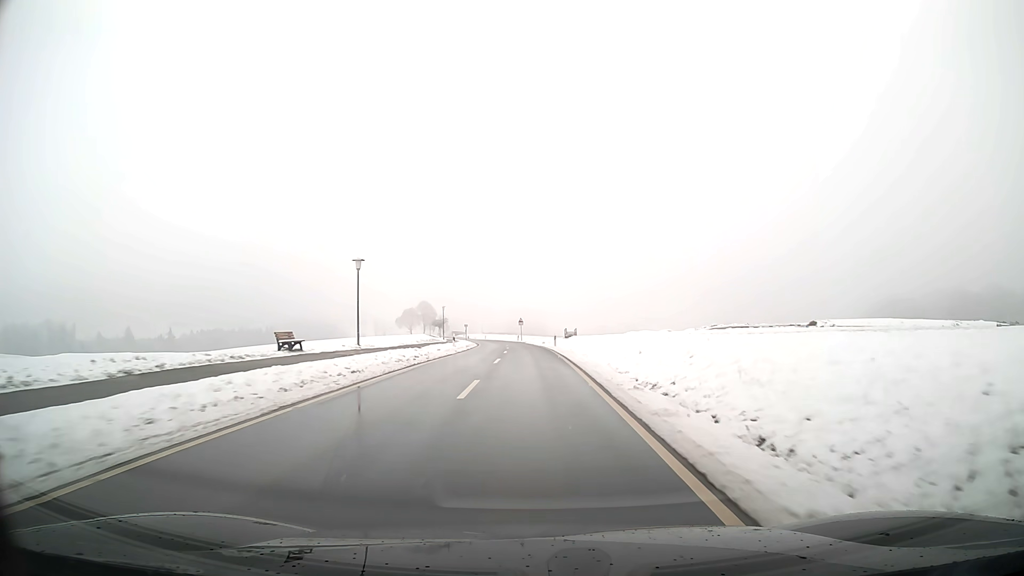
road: tertiary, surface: asphalt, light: Day
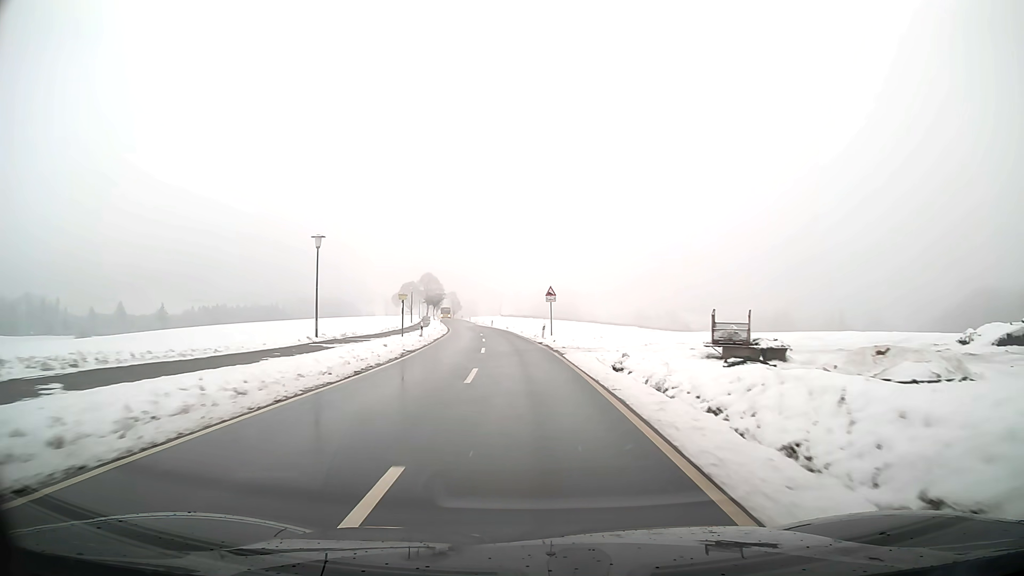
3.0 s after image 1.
(-1.1, +57.6) m; -3°
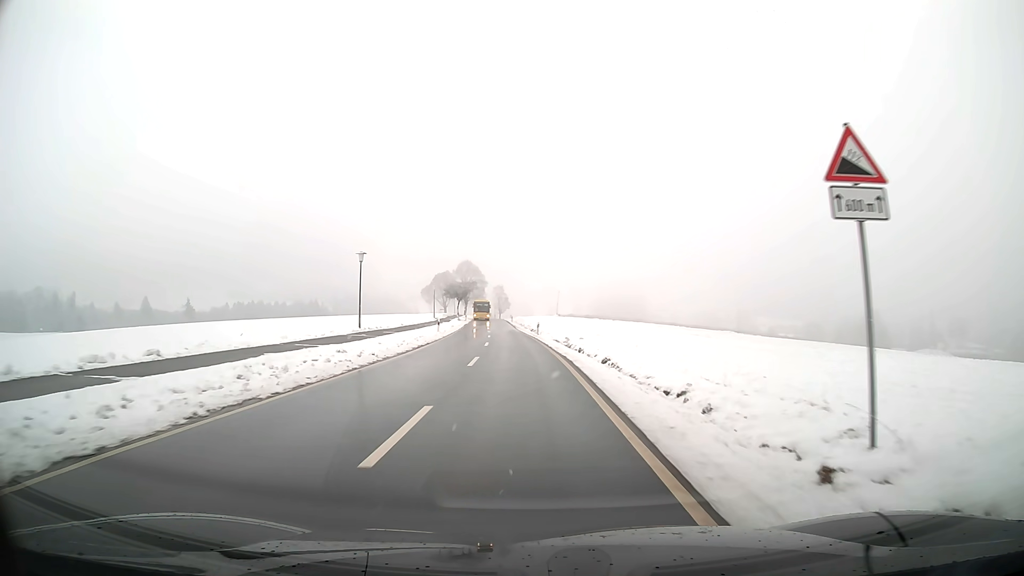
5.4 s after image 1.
(-1.8, +43.5) m; -5°
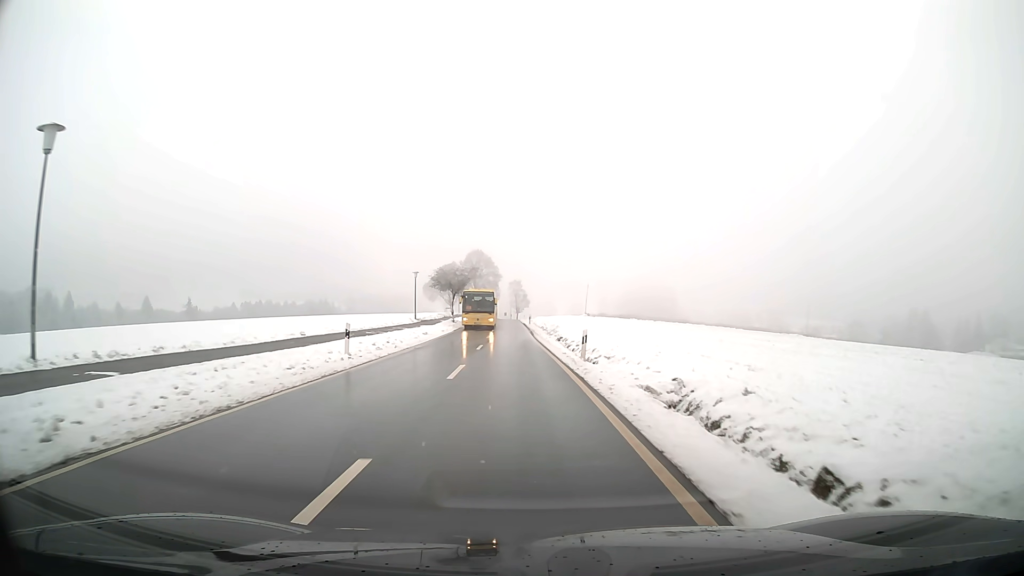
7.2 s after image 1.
(-0.4, +27.2) m; -2°
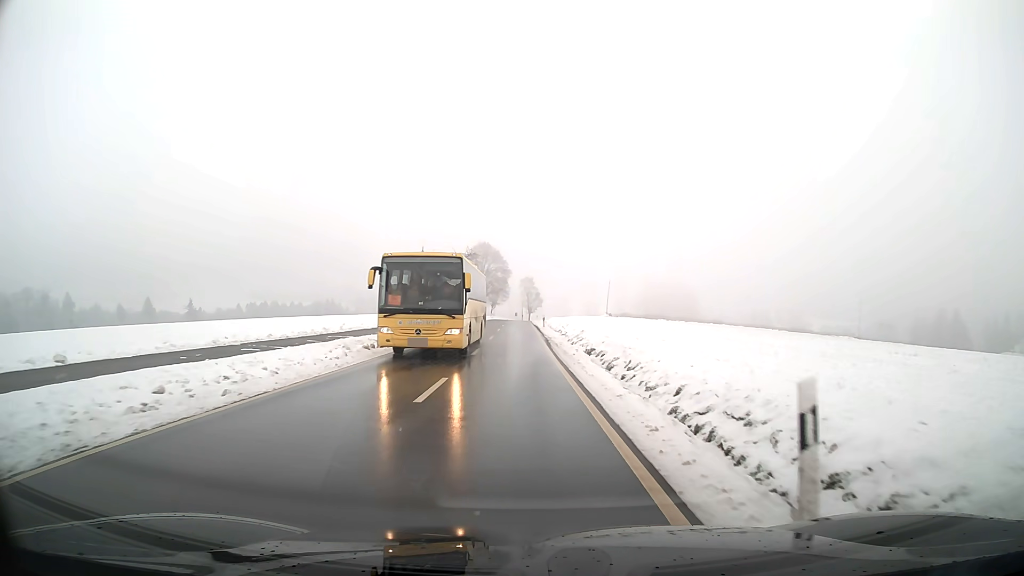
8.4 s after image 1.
(-0.1, +15.5) m; -1°
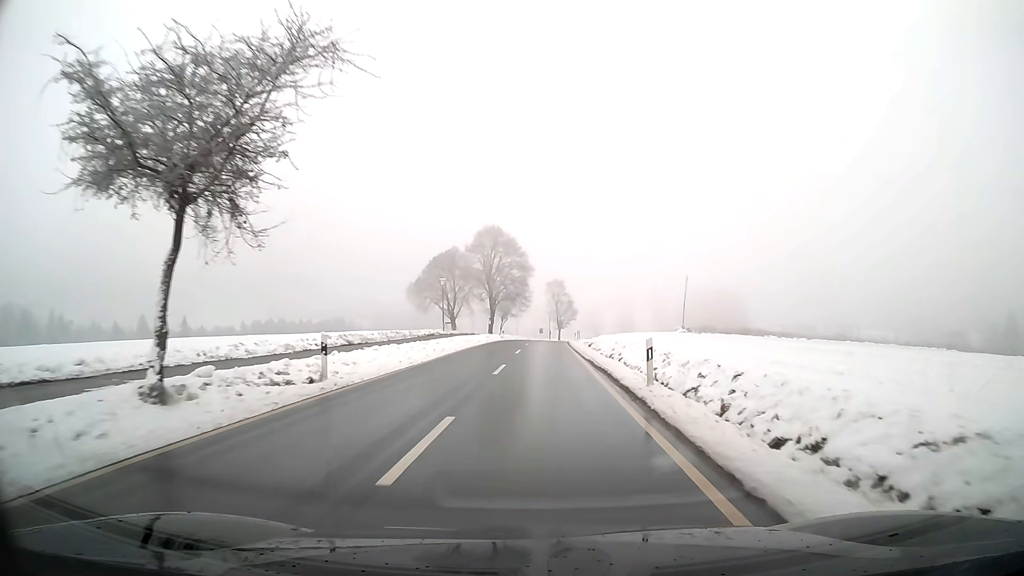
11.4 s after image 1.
(-0.9, +41.1) m; -2°
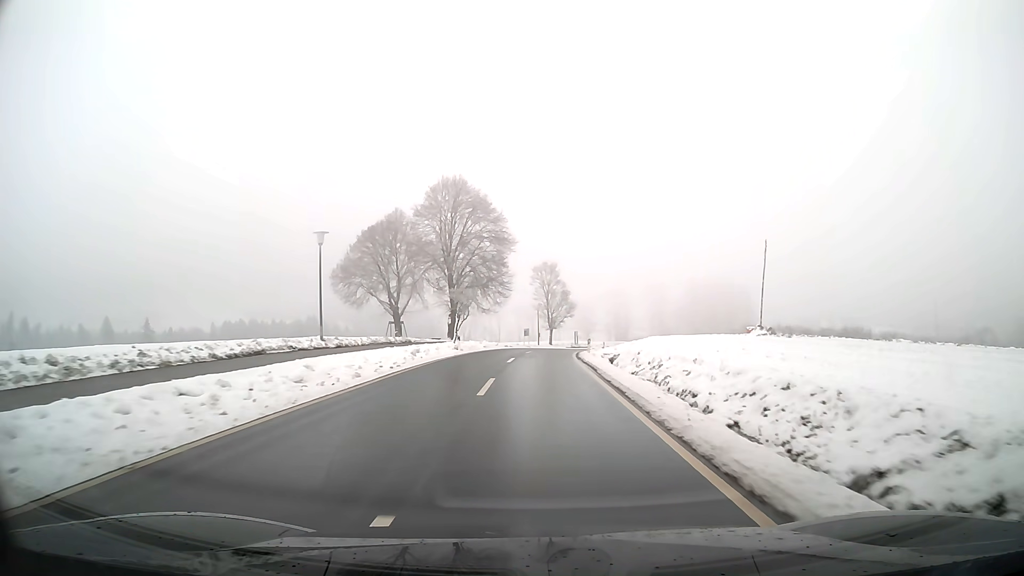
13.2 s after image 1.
(+0.3, +28.8) m; +1°
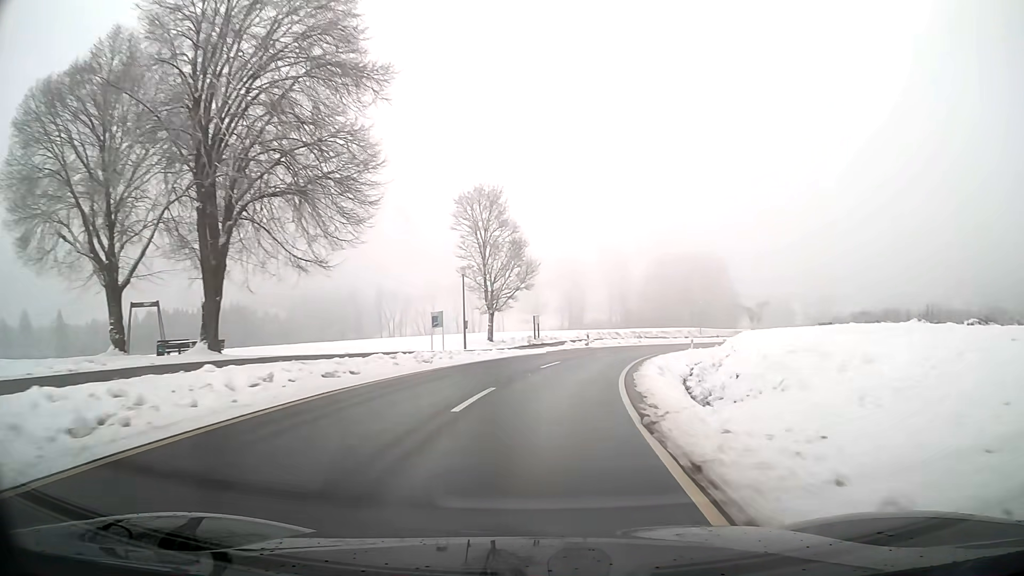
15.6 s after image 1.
(+1.4, +38.1) m; +6°
